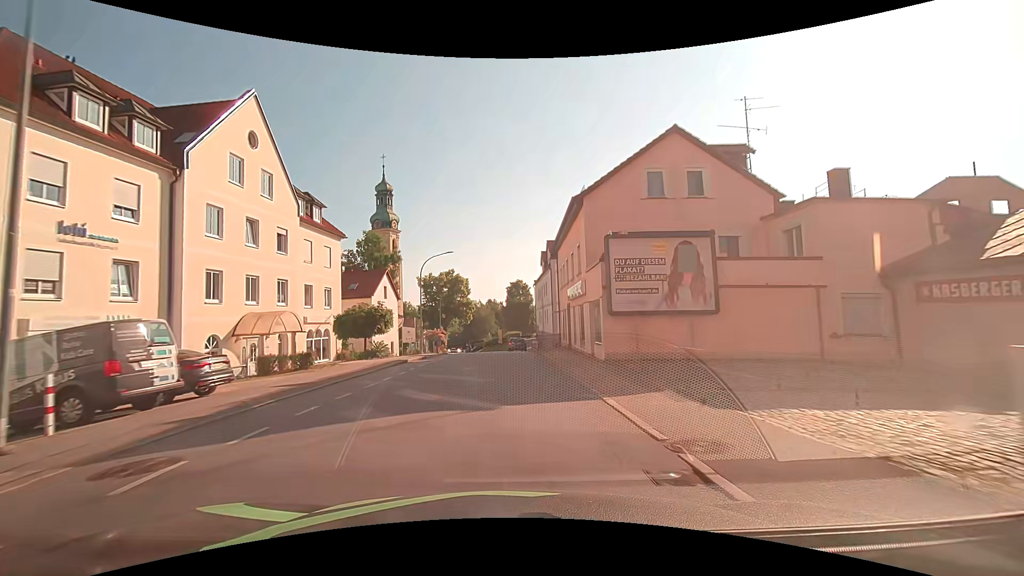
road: tertiary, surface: asphalt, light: Day
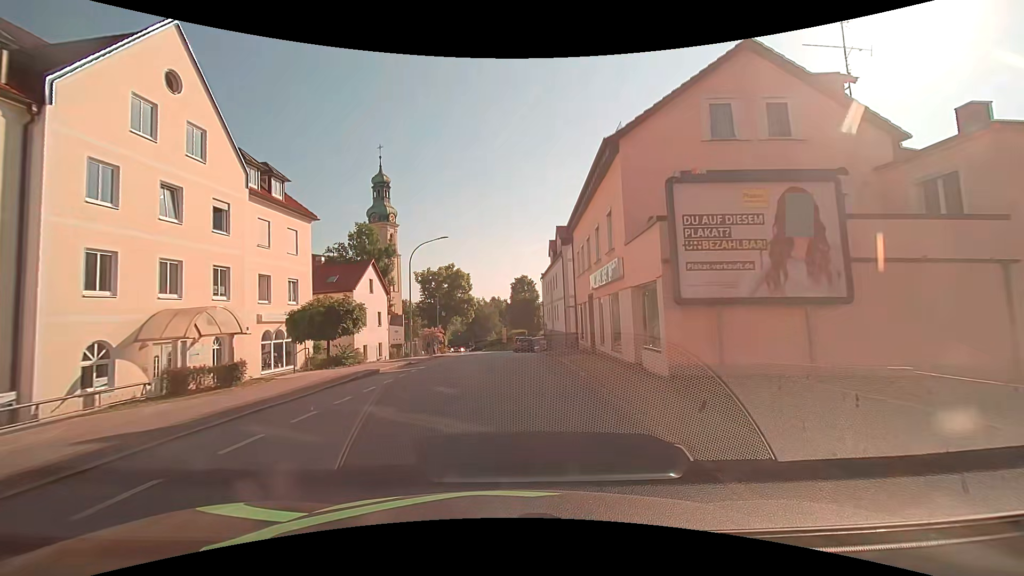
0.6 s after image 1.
(-0.1, +6.6) m; -1°
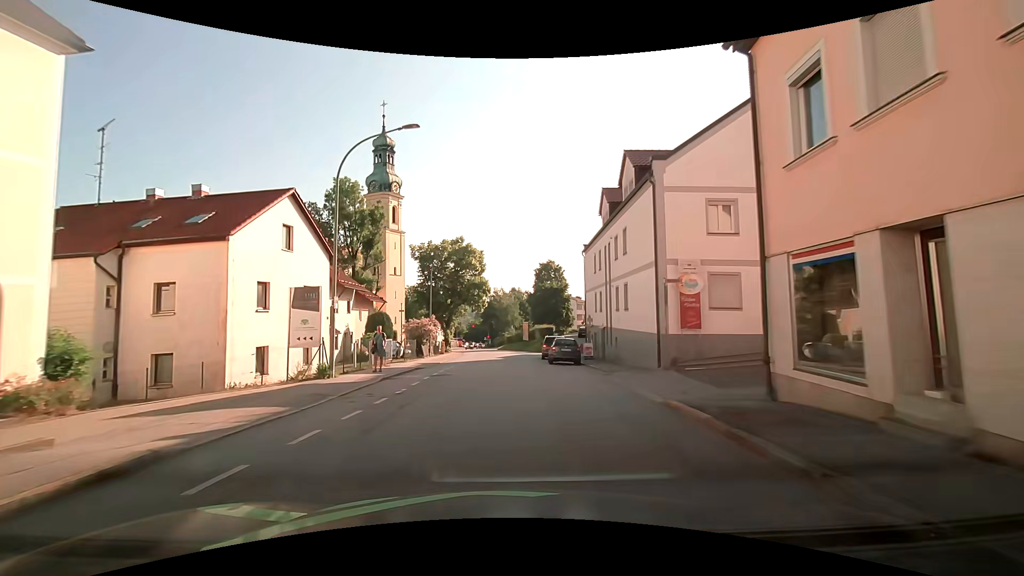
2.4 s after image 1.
(-0.4, +19.8) m; -2°
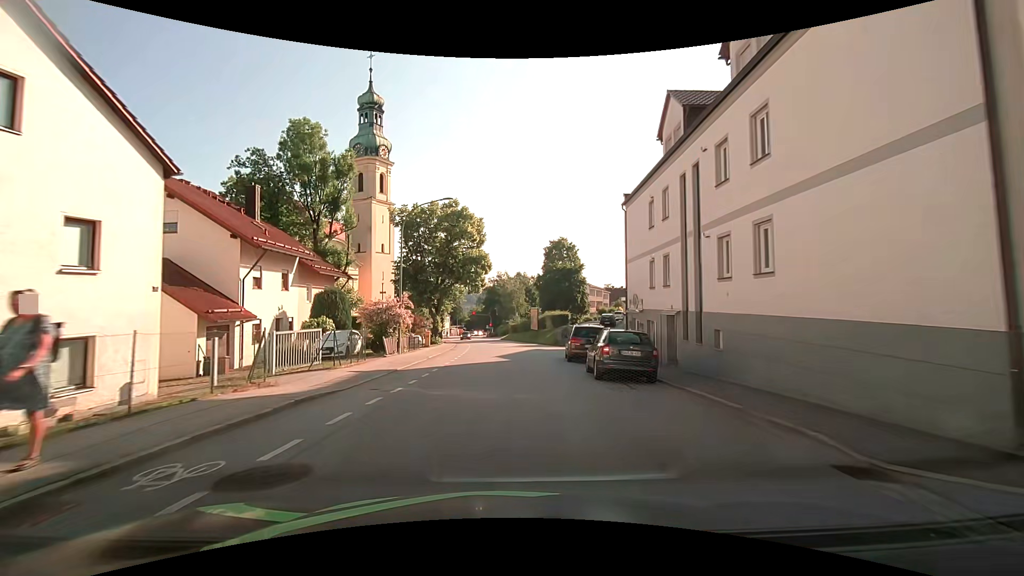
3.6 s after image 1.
(-0.1, +13.4) m; -1°
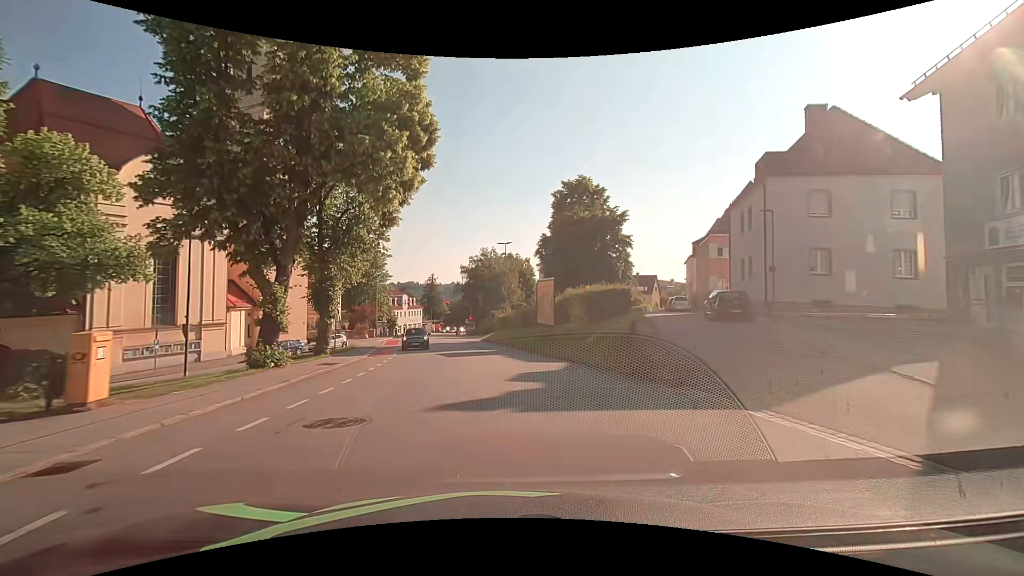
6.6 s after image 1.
(+0.3, +33.7) m; +1°
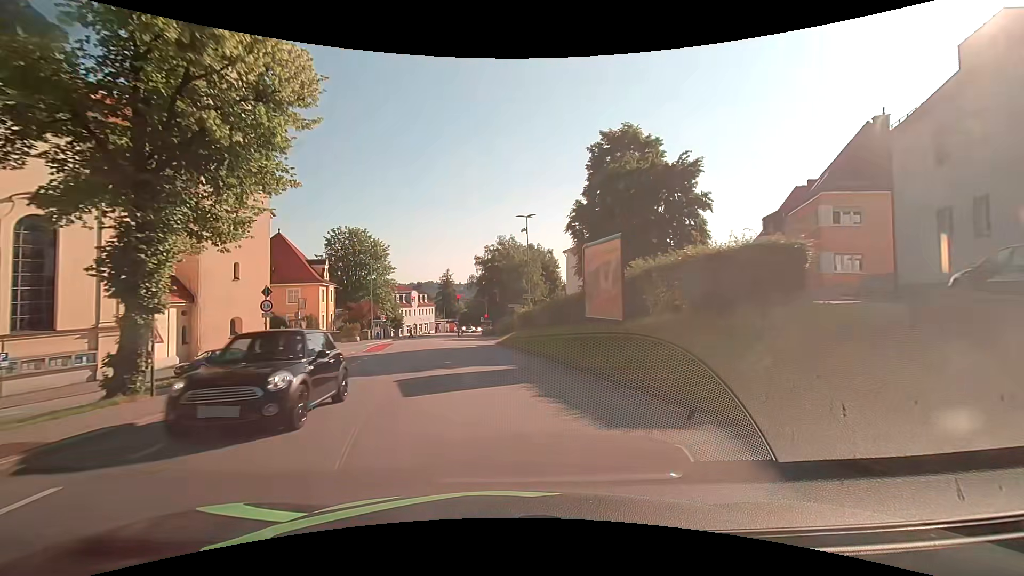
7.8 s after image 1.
(-0.2, +13.3) m; -2°
(0, +10) (-1, +20) (-2, +30) (-3, +40) (-4, +50) (-5, +60) (-6, +70) (-7, +80) (-8, +90) (-7, +100) m
